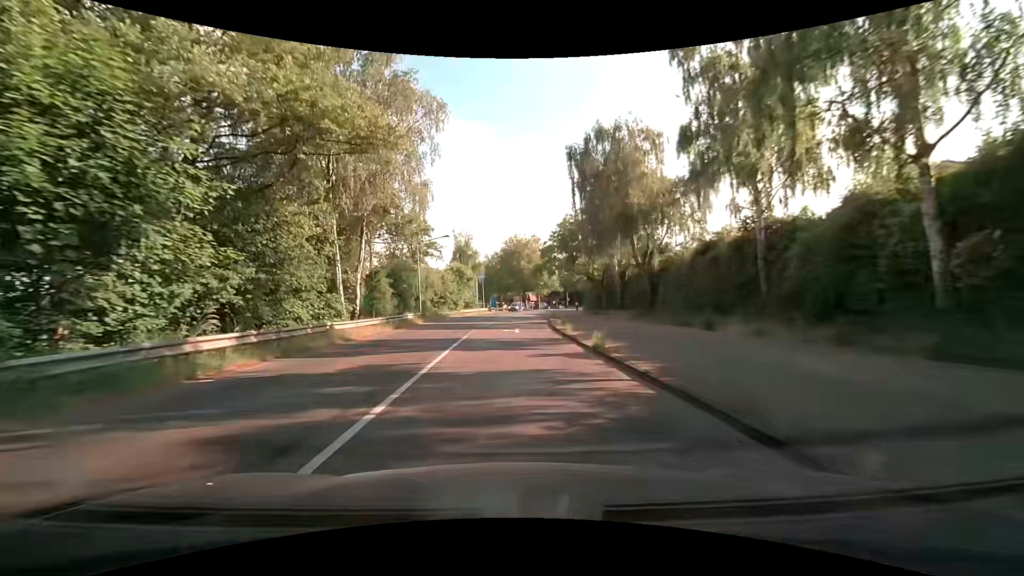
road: tertiary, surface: asphalt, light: Day
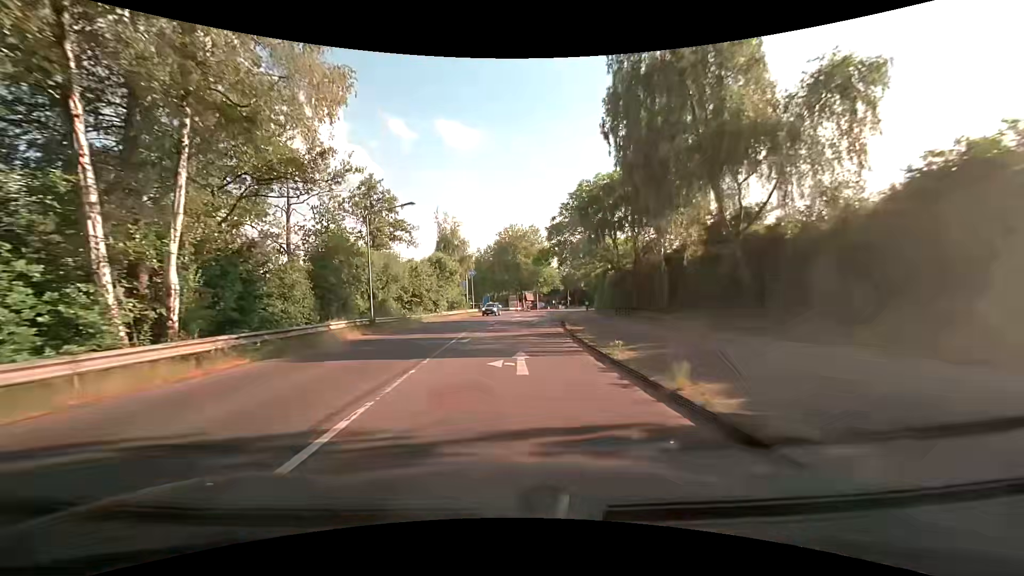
(+0.1, +14.5) m; 0°
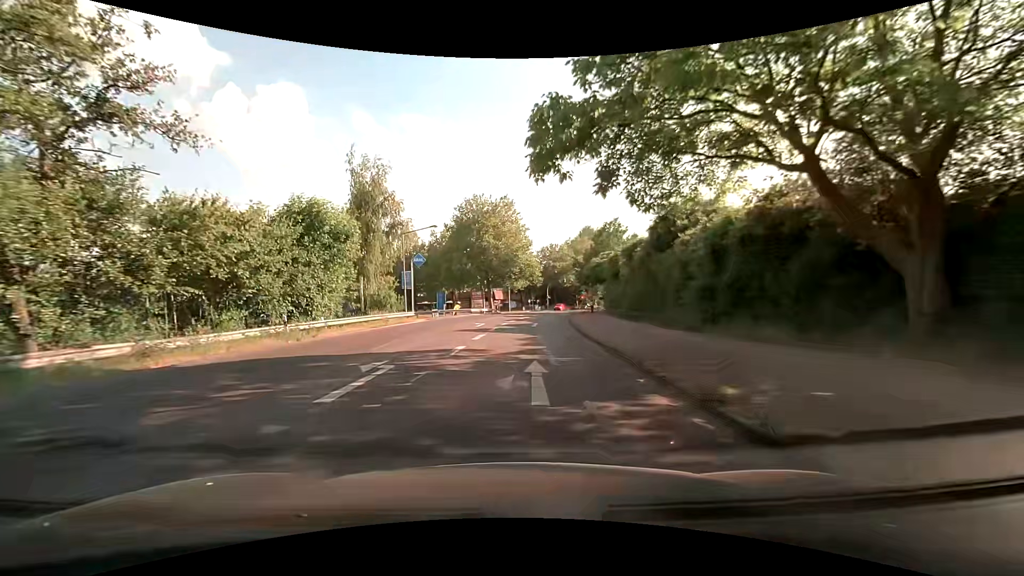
(+1.1, +28.1) m; +4°
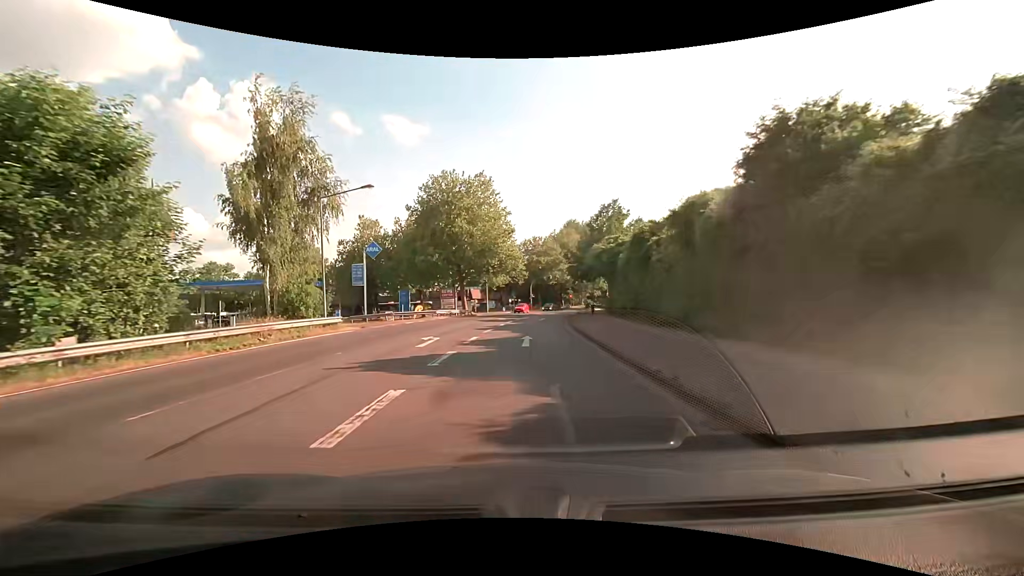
(+0.2, +13.6) m; +3°
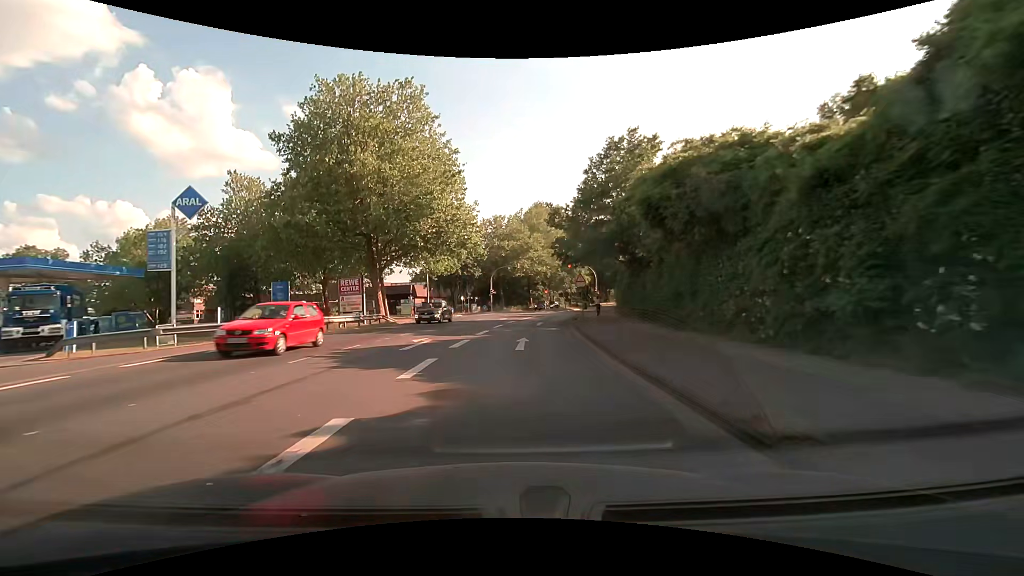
(+0.9, +25.7) m; +5°
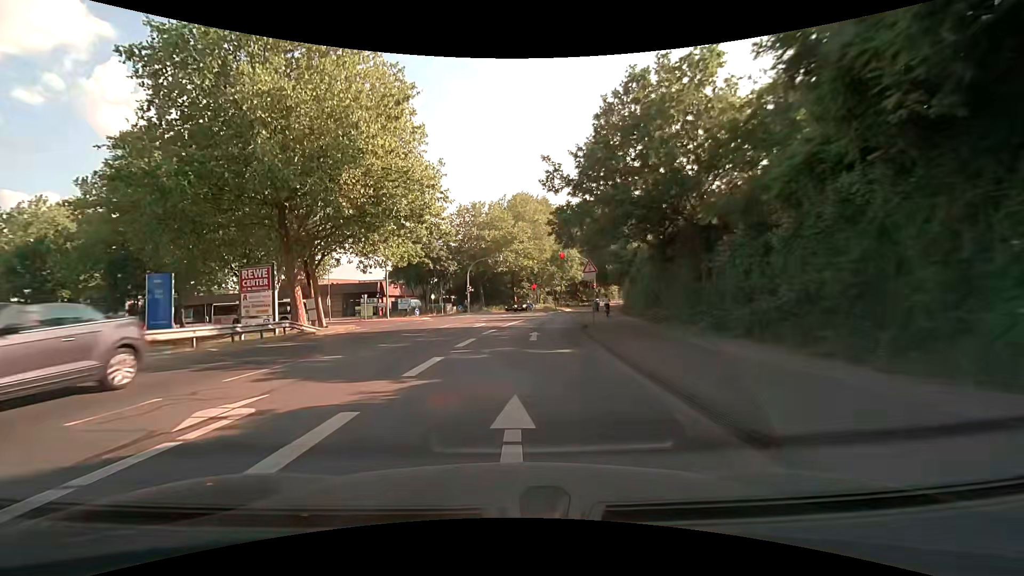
(+0.2, +11.5) m; +1°
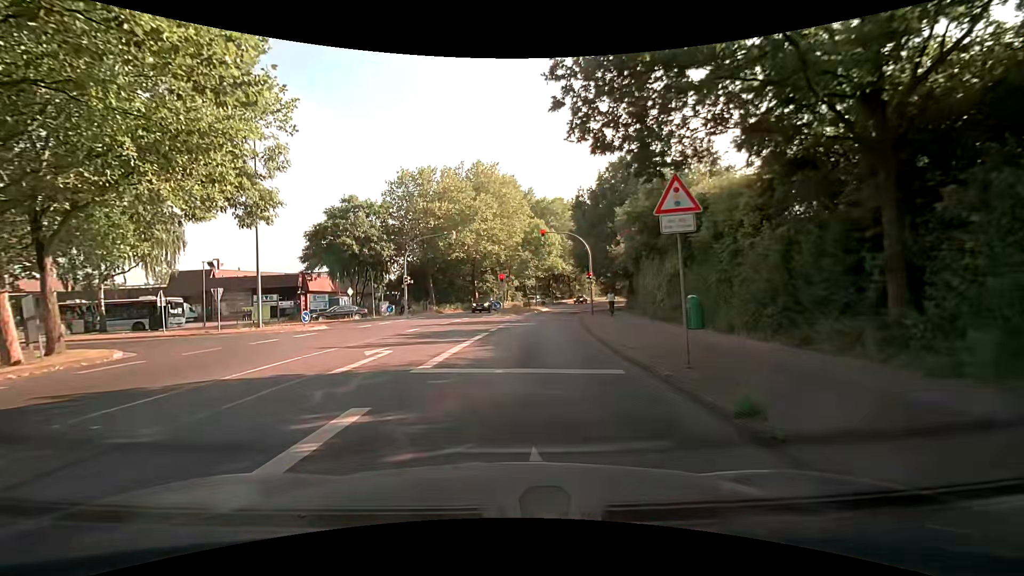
(+0.7, +17.3) m; +5°
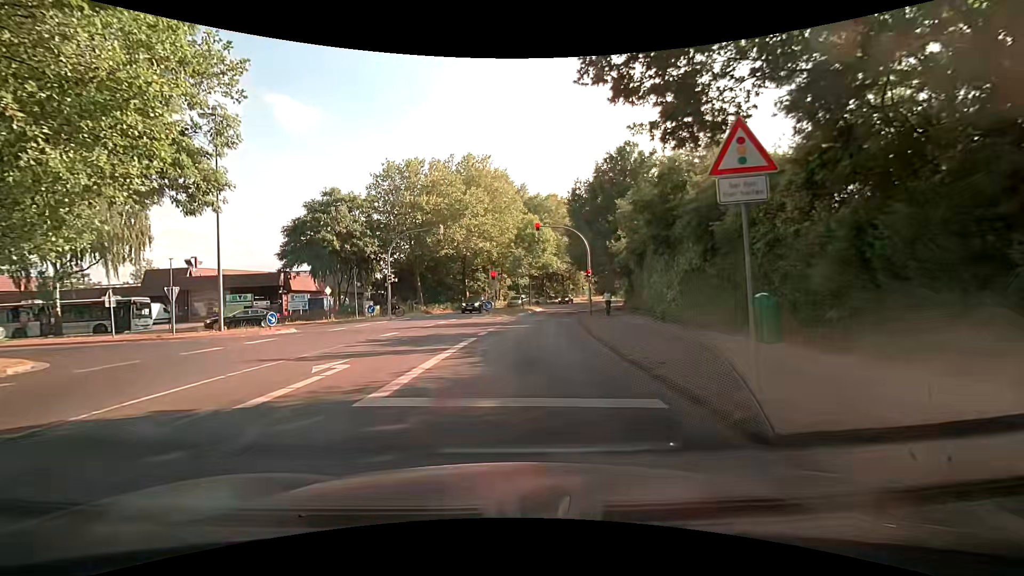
(0.0, +2.7) m; 0°
